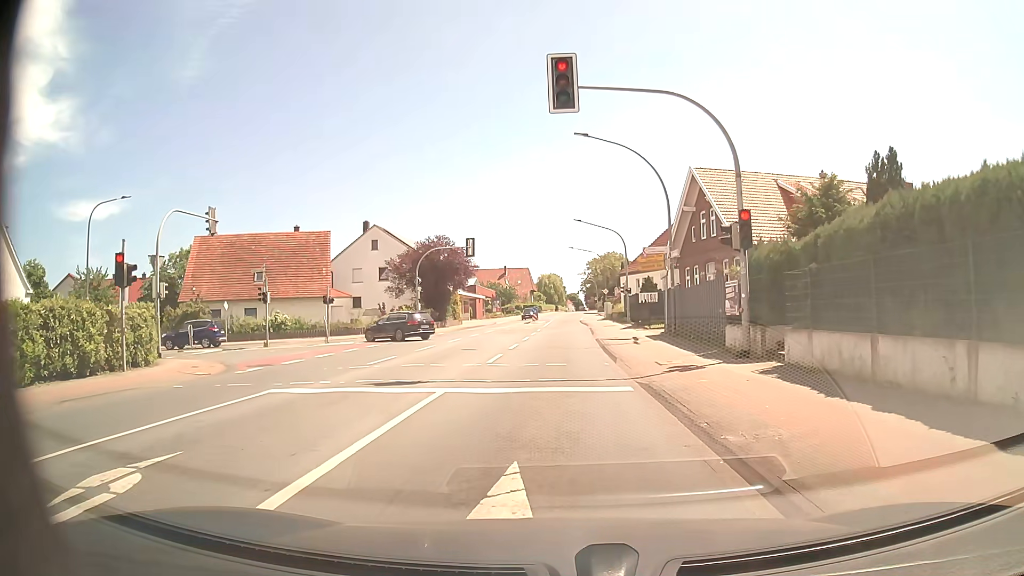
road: primary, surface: asphalt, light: Day
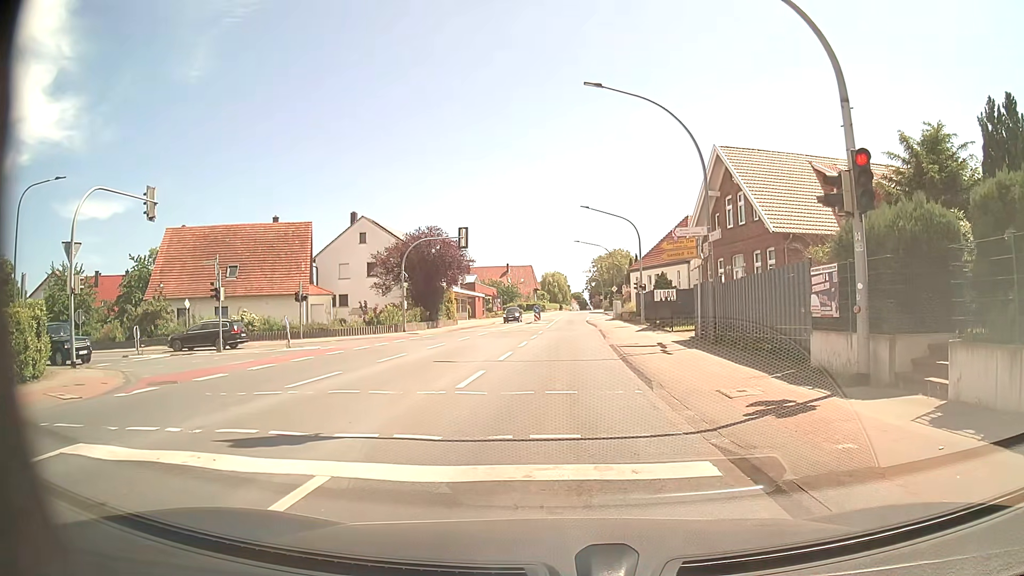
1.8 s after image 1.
(0.0, +5.5) m; 0°
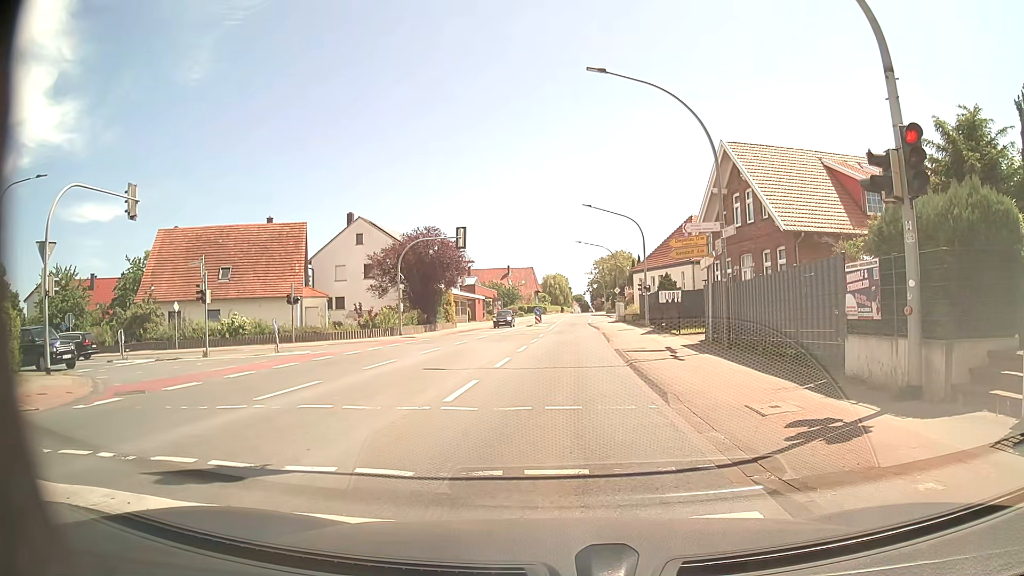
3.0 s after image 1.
(0.0, +1.3) m; +1°
